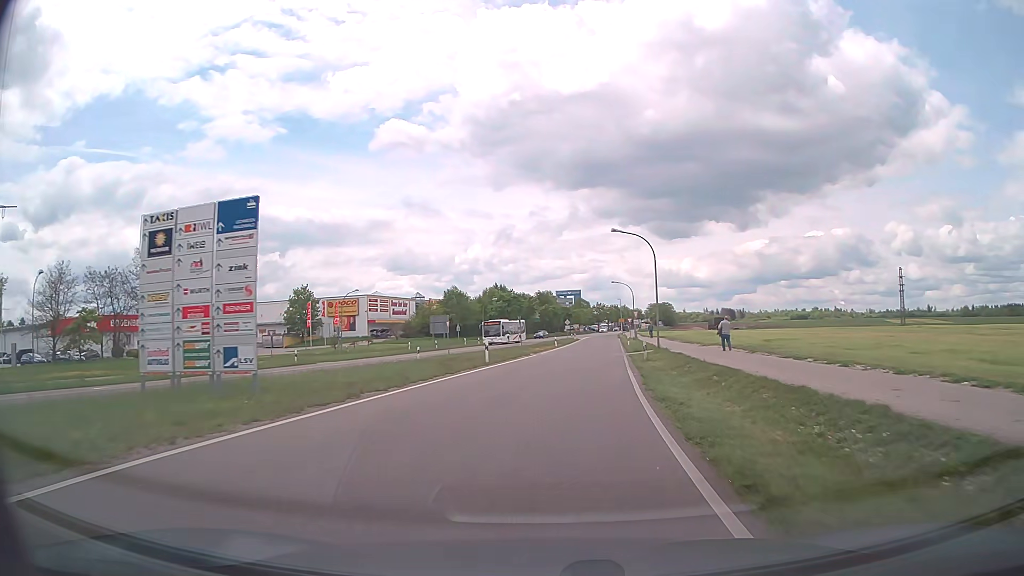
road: tertiary_link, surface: asphalt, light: Day
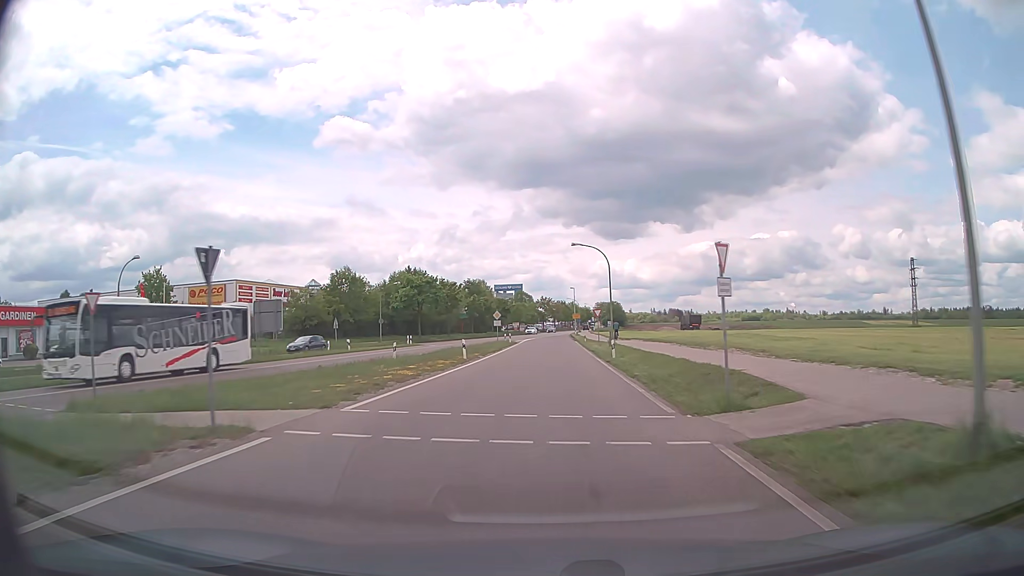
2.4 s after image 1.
(+2.4, +34.8) m; +5°
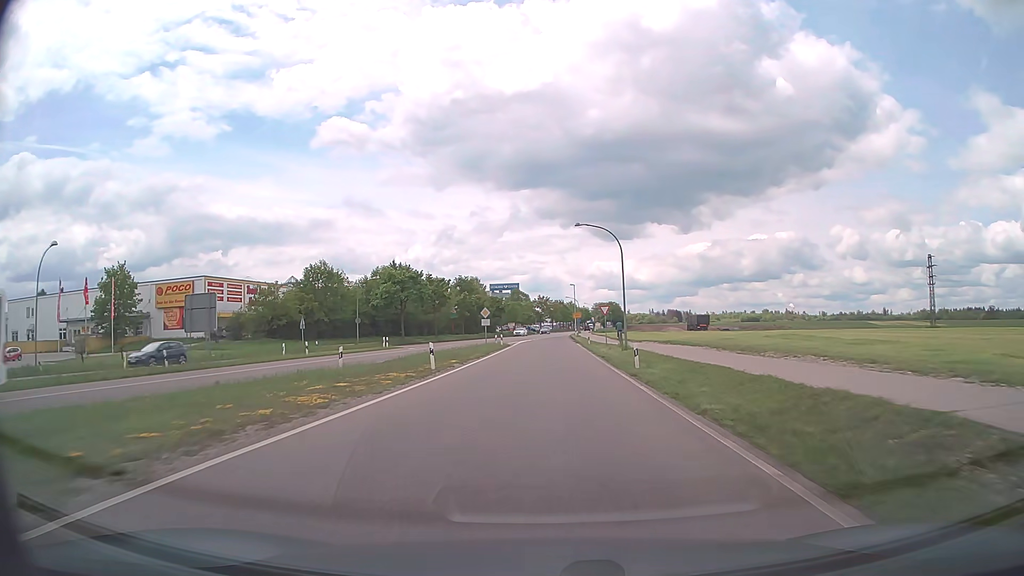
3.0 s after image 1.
(0.0, +9.0) m; 0°
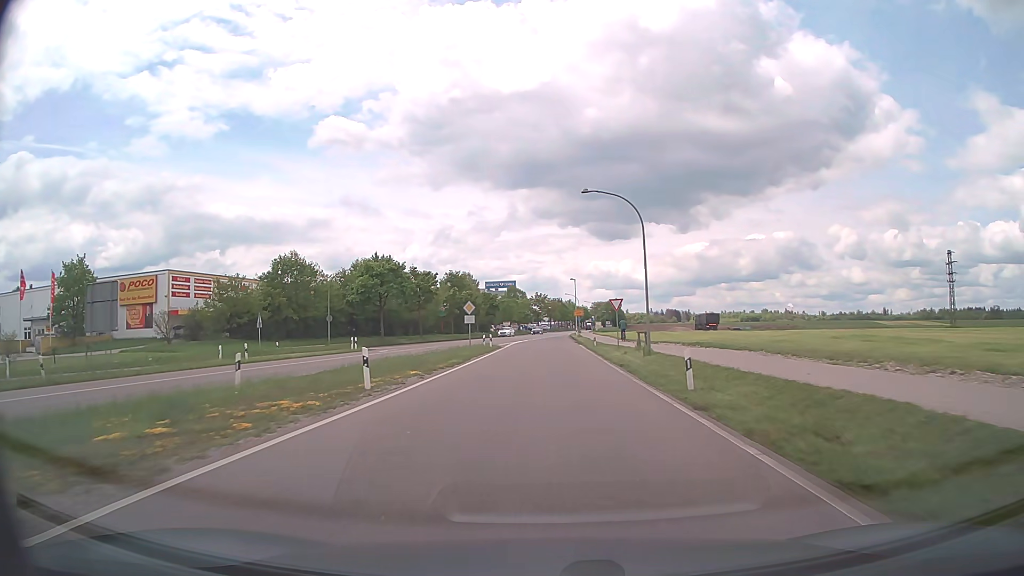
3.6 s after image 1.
(0.0, +9.0) m; 0°
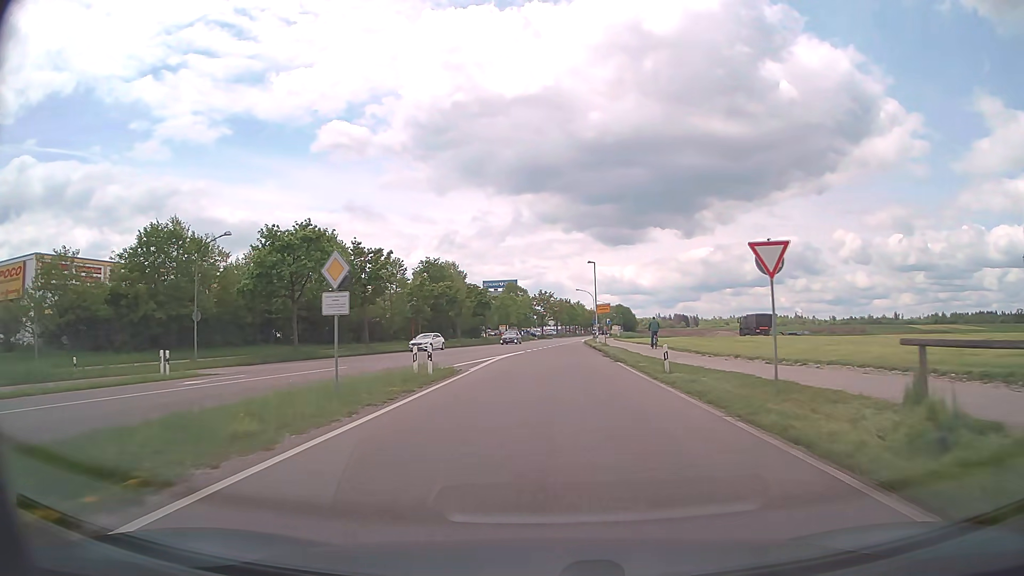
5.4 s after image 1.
(-0.1, +26.1) m; 0°
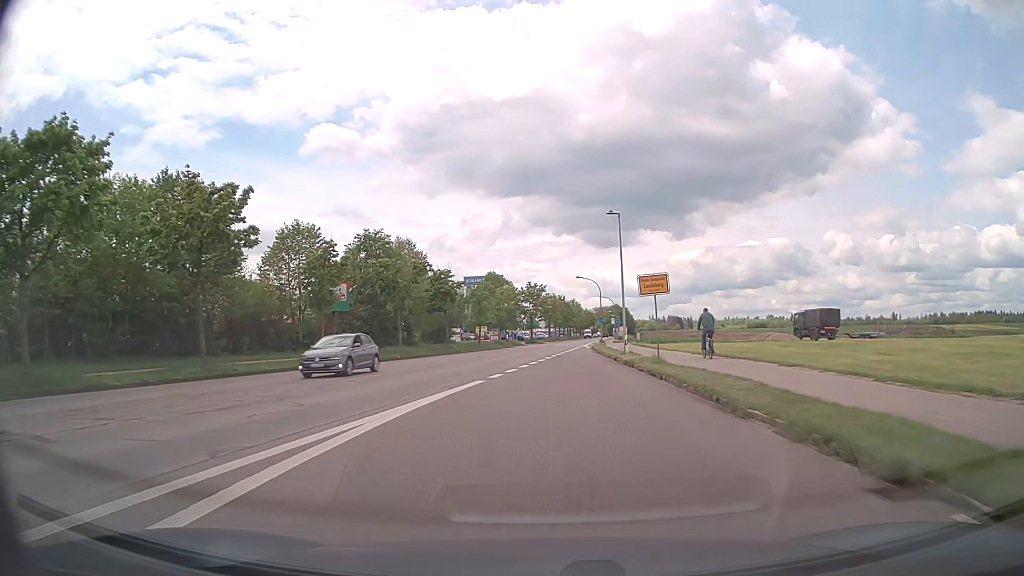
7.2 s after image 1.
(+0.1, +25.6) m; +1°
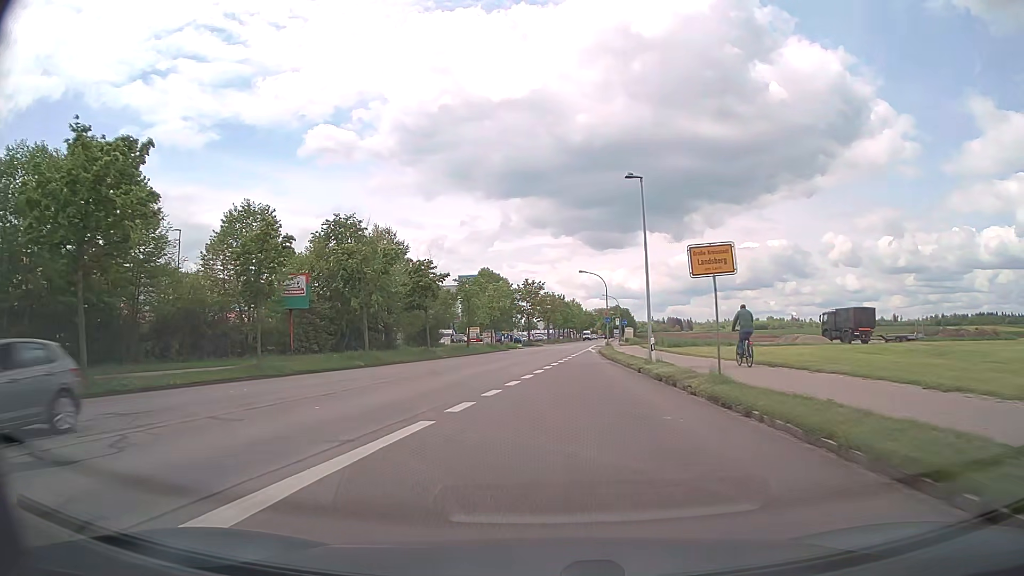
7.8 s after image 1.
(0.0, +8.5) m; 0°
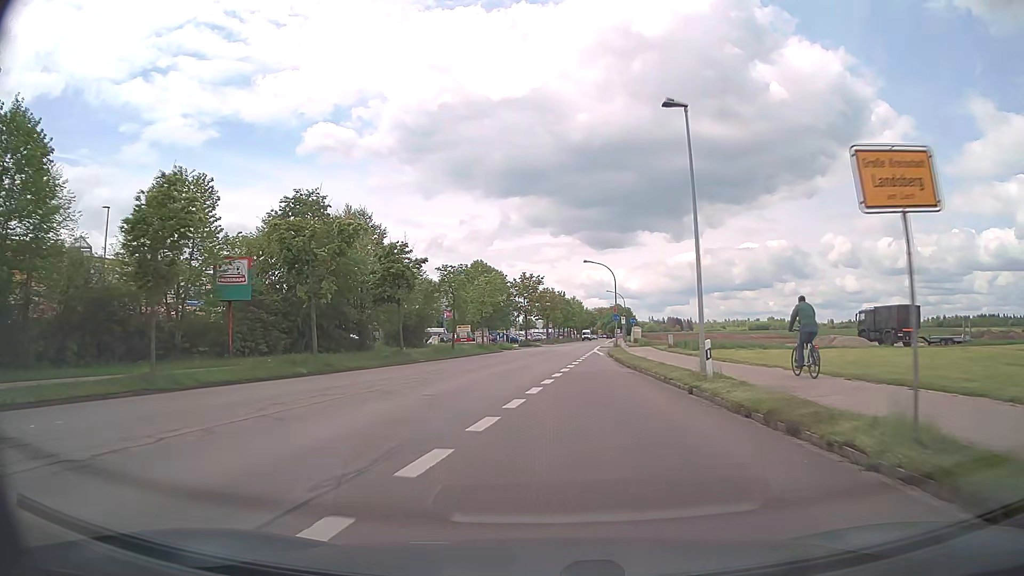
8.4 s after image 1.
(0.0, +8.6) m; 0°
(0, +10) (0, +20) (+1, +30) (+1, +40) (+2, +50) (+3, +60) (+4, +70) (+5, +80) (+6, +90) (+8, +100) m
